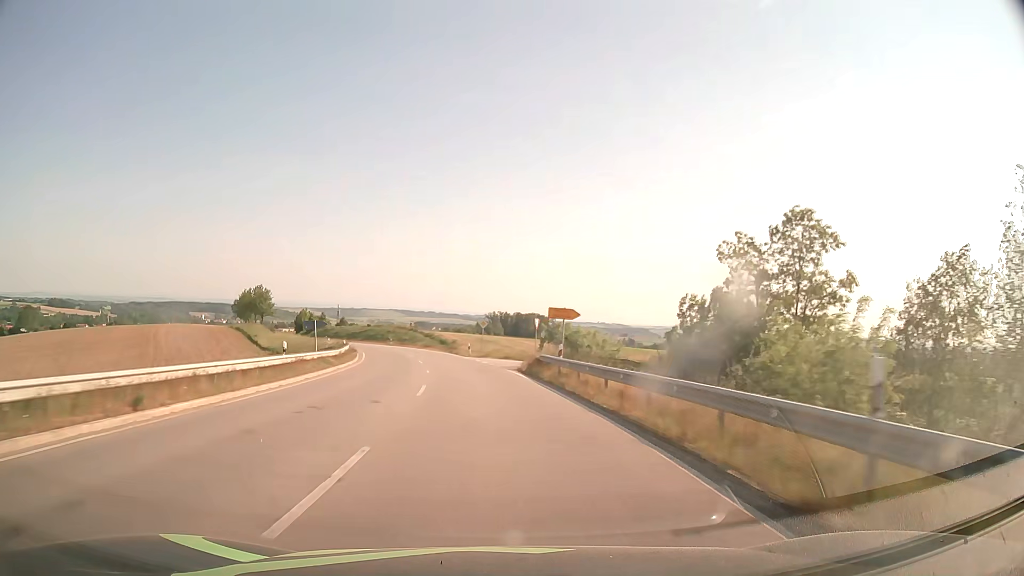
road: secondary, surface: asphalt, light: Day
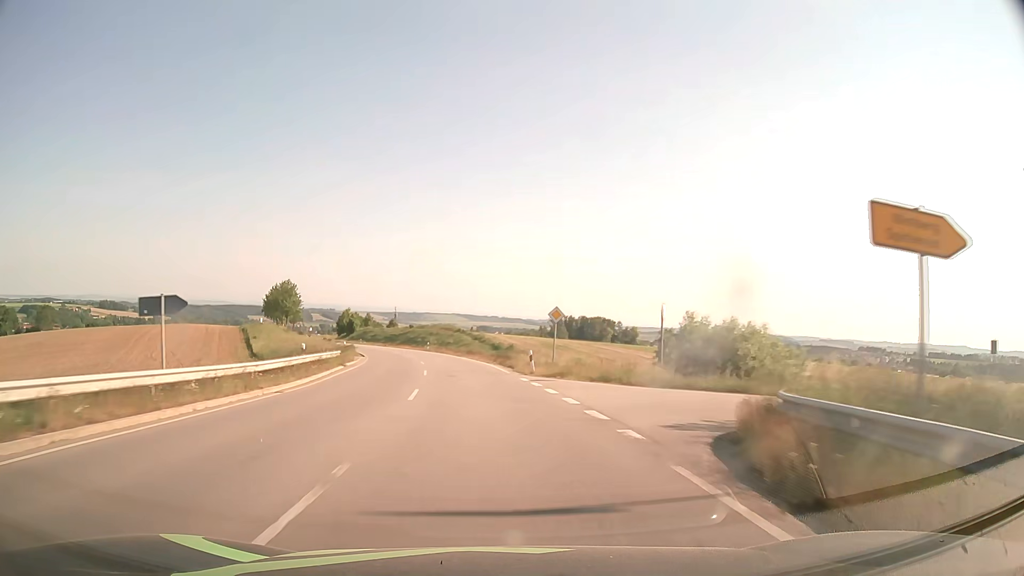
(-1.2, +24.6) m; -5°
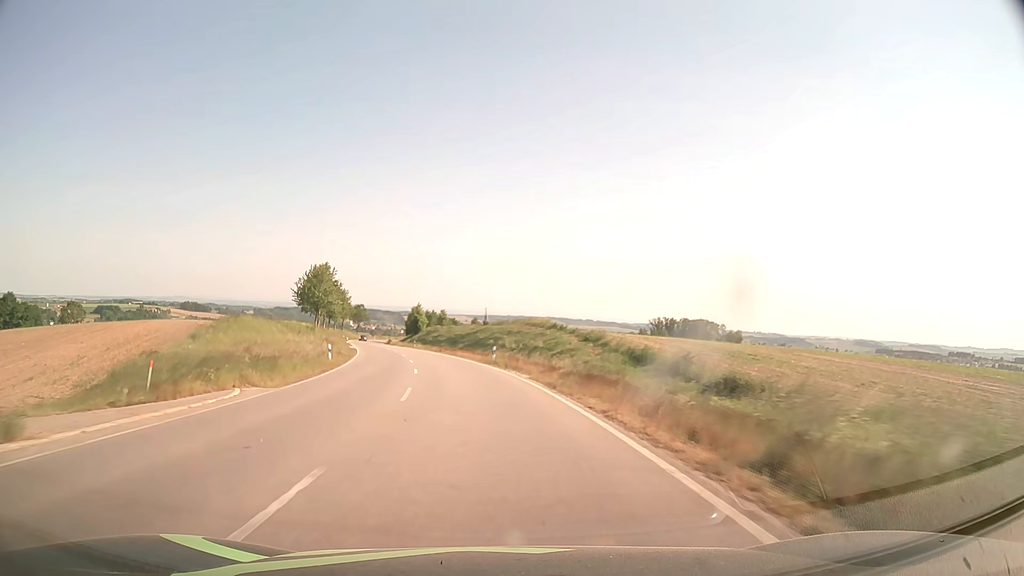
(-2.4, +37.1) m; -8°
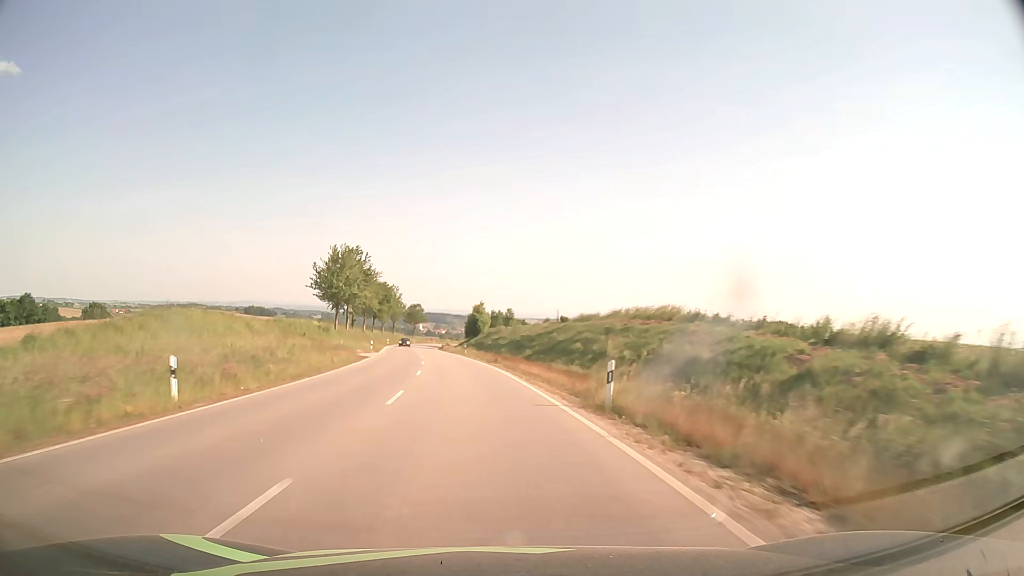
(-1.3, +24.8) m; -6°
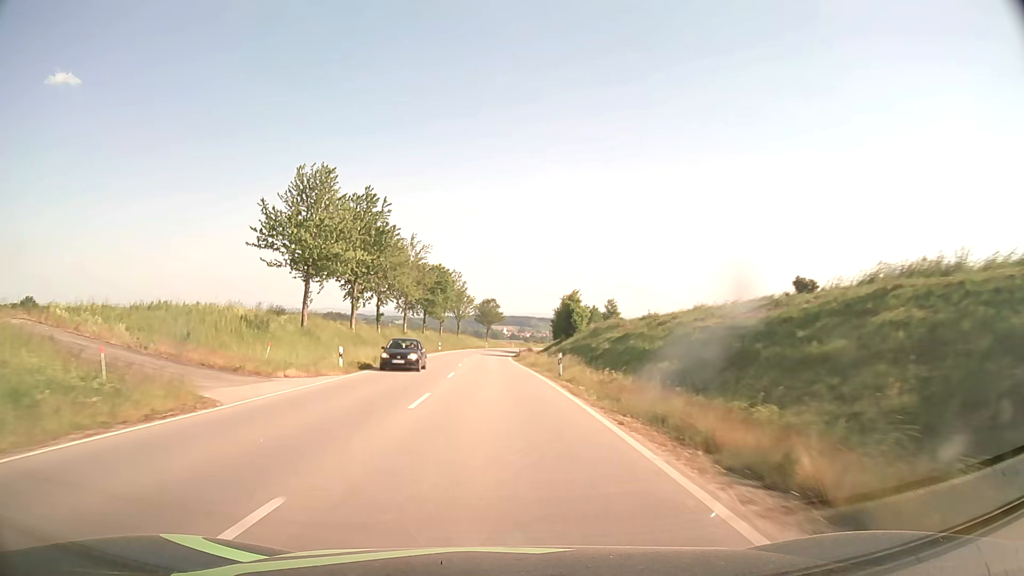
(-2.6, +37.1) m; -7°
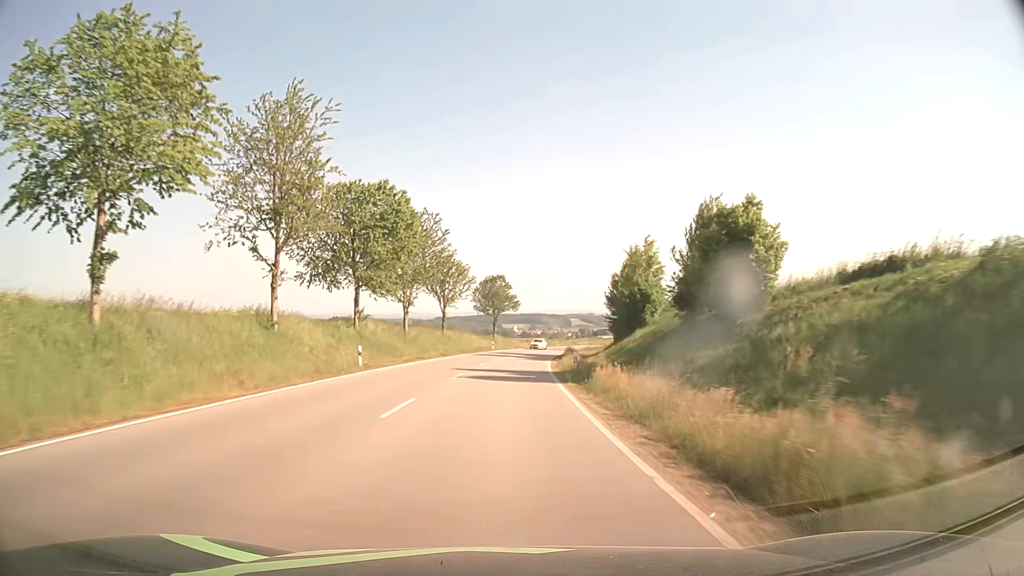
(-1.1, +49.9) m; -1°
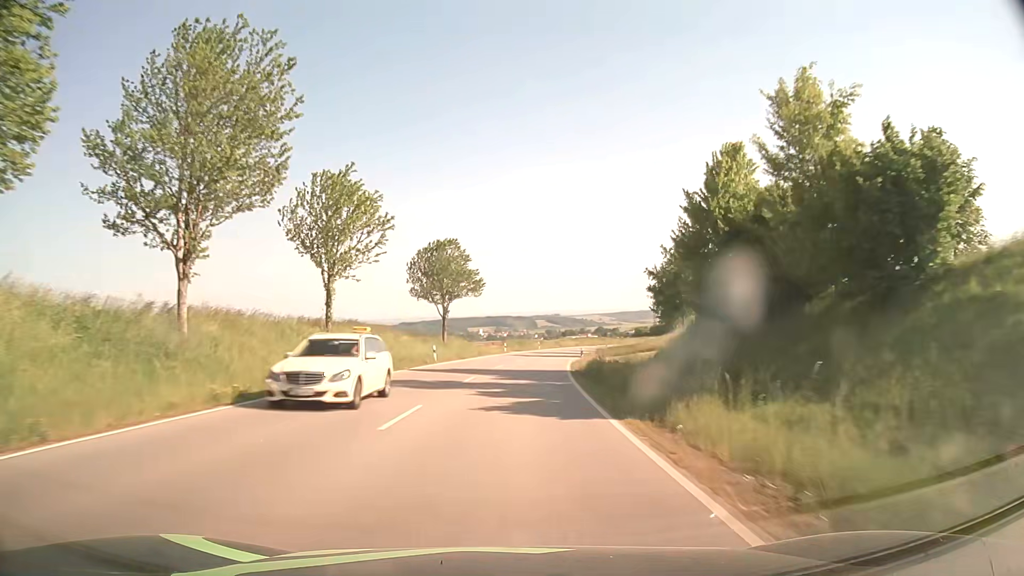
(+0.6, +37.5) m; +3°
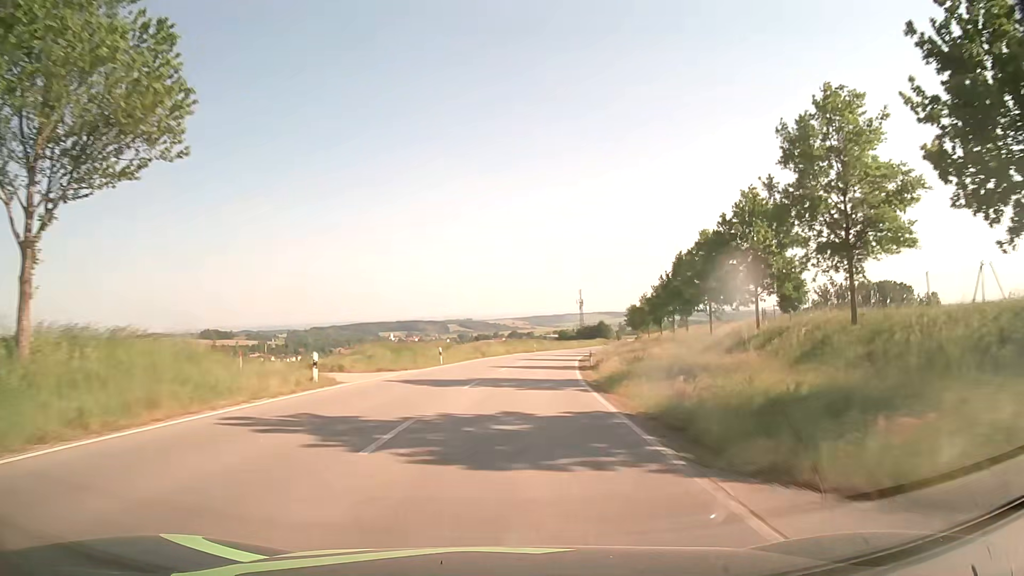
(+2.7, +49.8) m; +7°
(0, +10) (+1, +20) (+1, +30) (+2, +40) (+3, +50) (+5, +60) (+6, +70) (+8, +79) (+10, +89) (+12, +99) m
